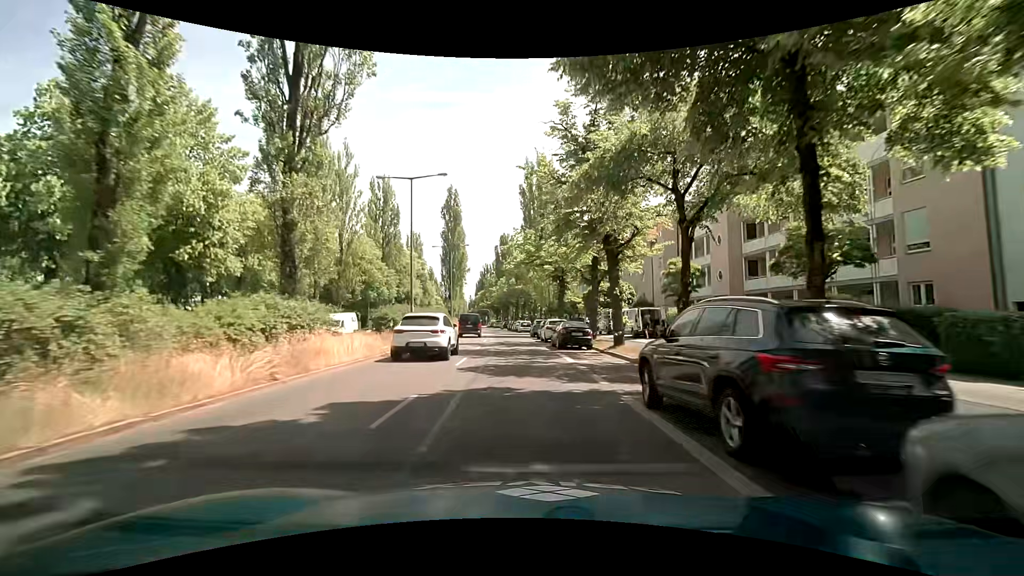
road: secondary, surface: asphalt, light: Day
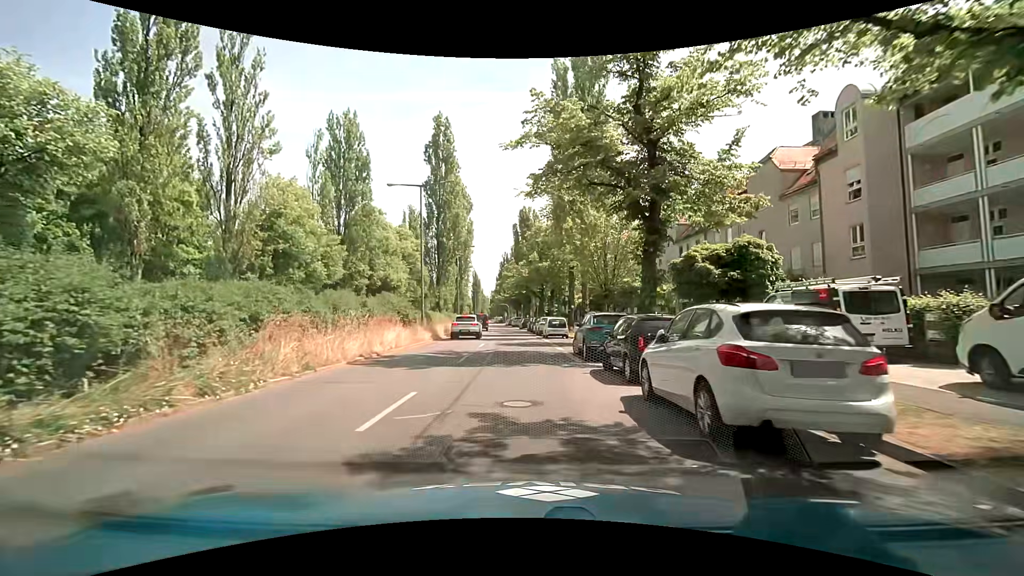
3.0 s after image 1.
(-0.7, +27.0) m; -3°
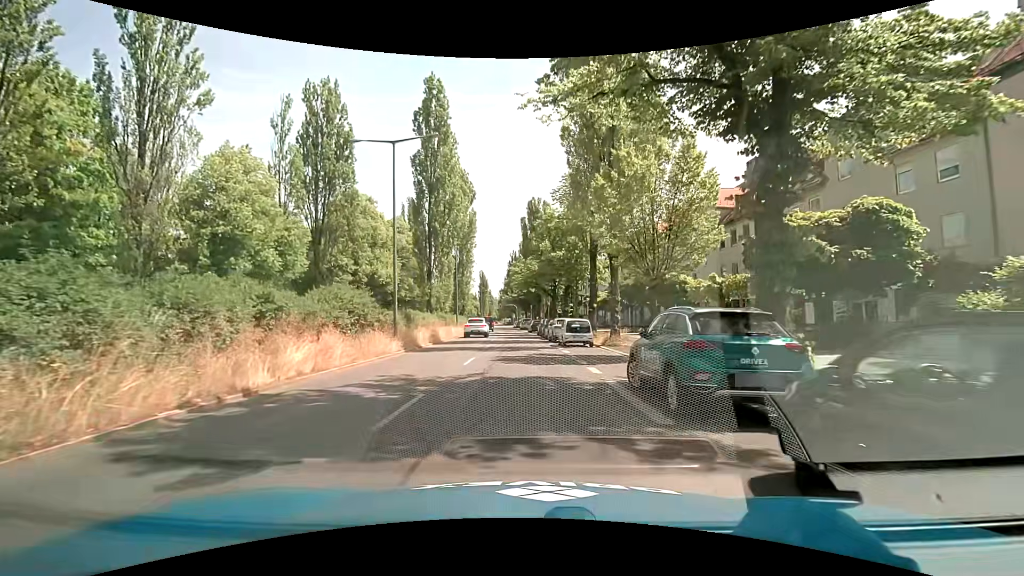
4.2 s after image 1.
(0.0, +8.9) m; 0°
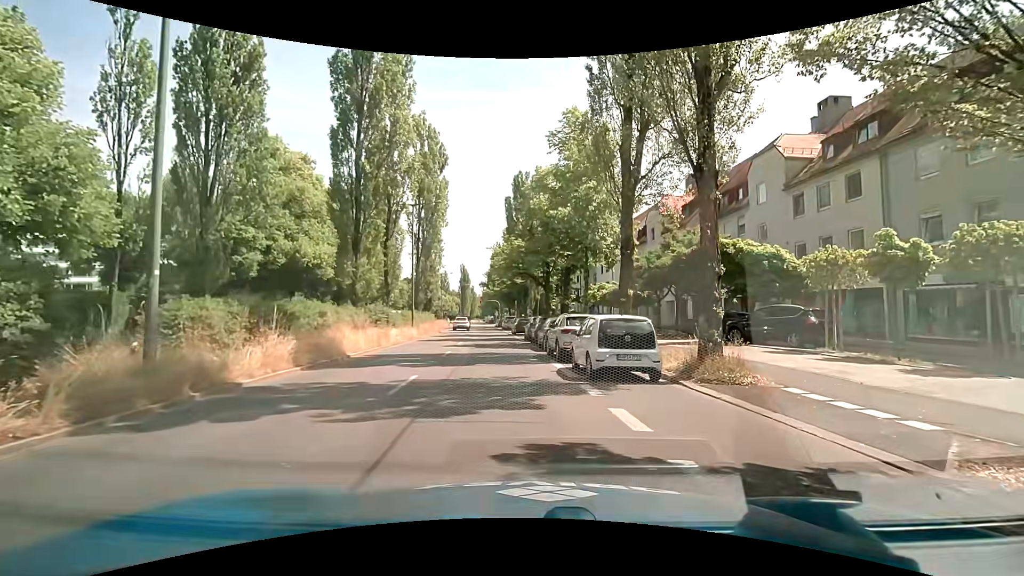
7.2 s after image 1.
(-0.1, +14.7) m; +2°
